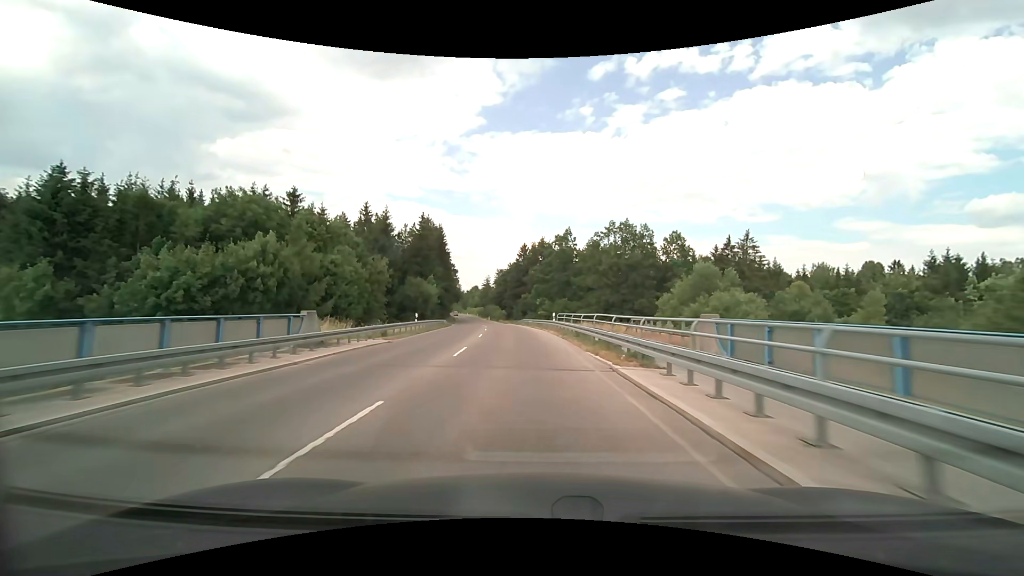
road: tertiary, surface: asphalt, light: Day
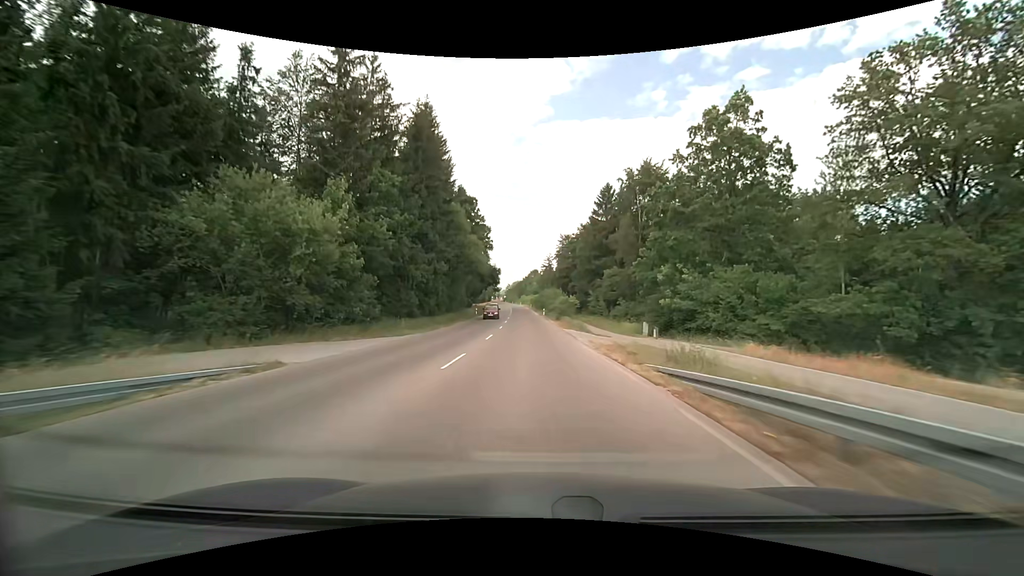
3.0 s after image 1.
(-4.5, +64.2) m; -8°
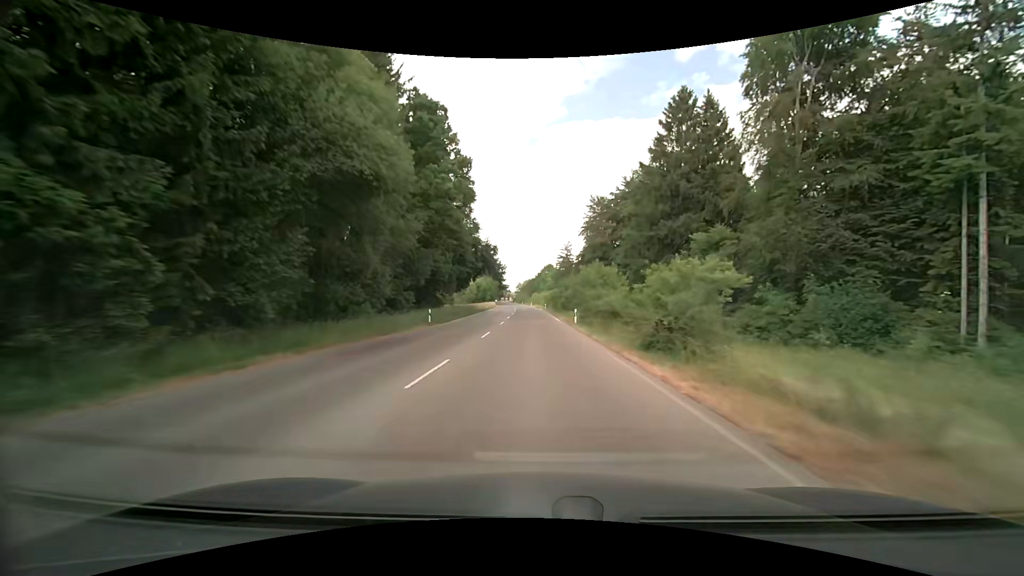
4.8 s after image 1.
(-0.7, +39.6) m; -2°
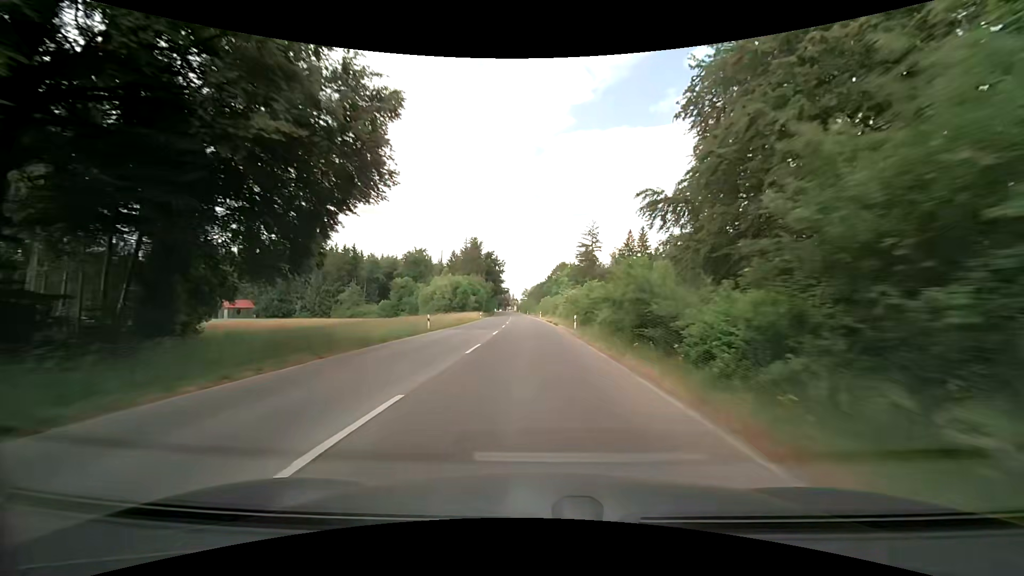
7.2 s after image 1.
(-0.6, +50.5) m; -1°
